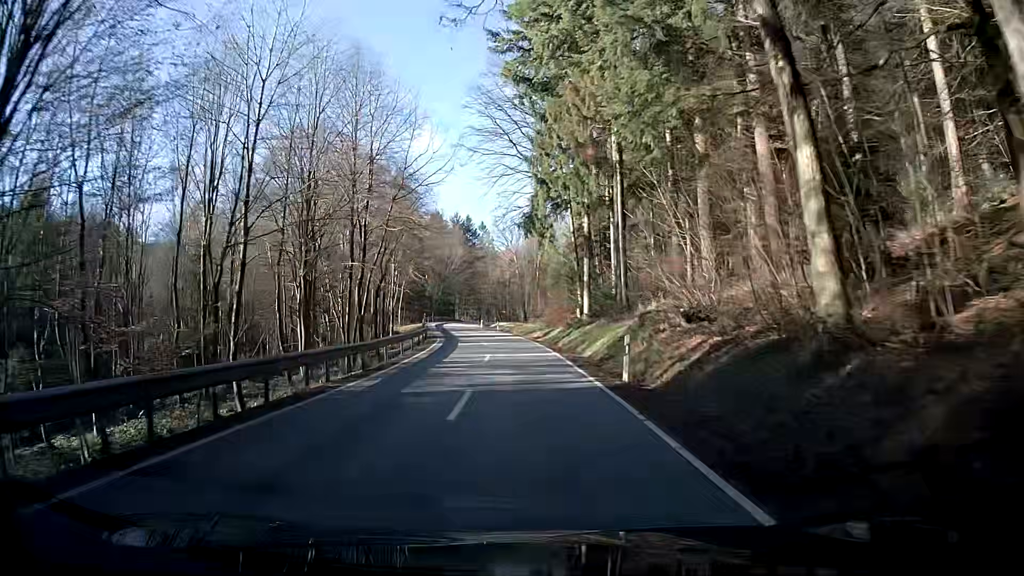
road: secondary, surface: asphalt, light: Day
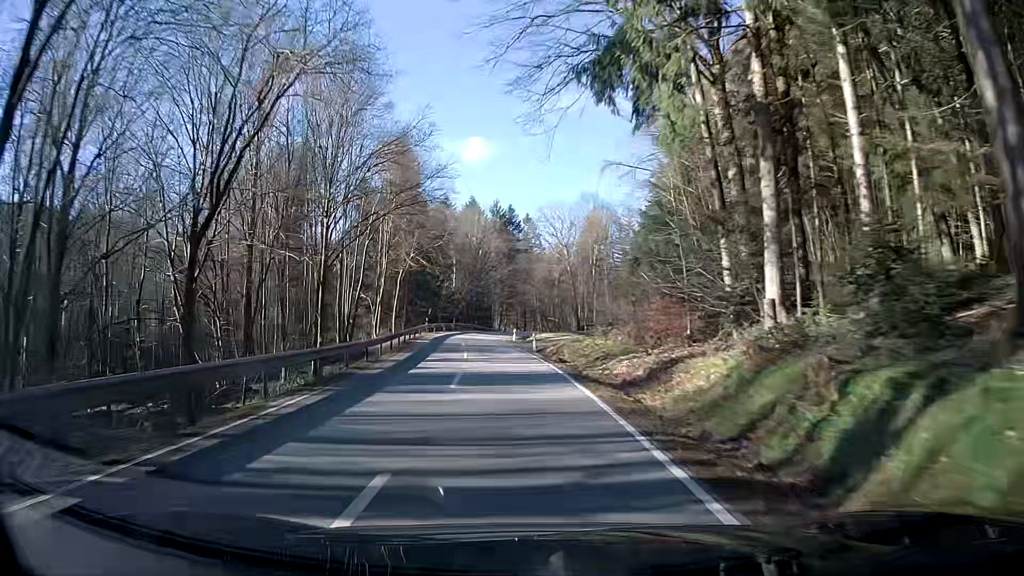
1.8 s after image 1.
(-1.4, +31.6) m; -6°
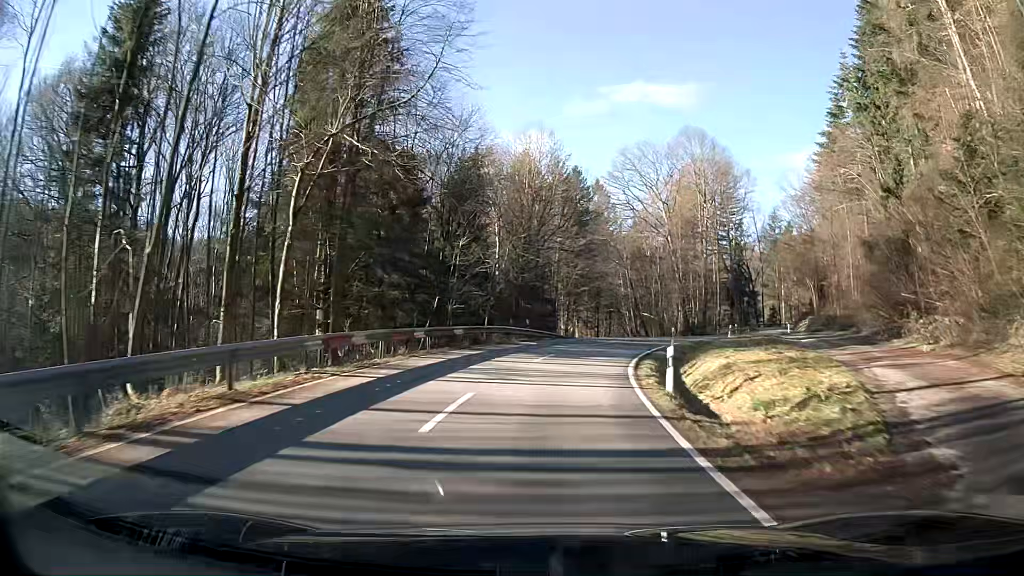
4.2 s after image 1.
(-2.3, +42.7) m; -4°
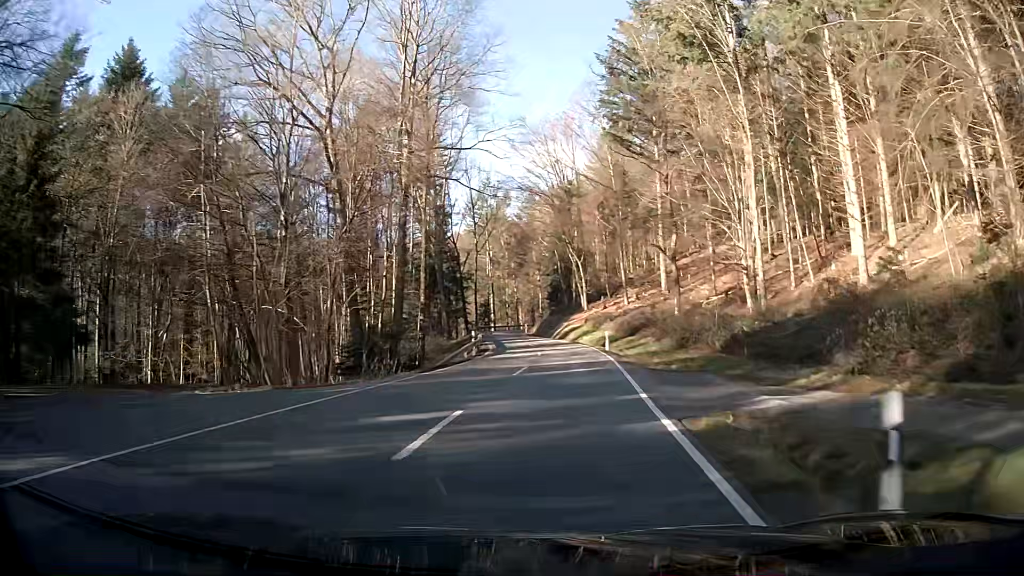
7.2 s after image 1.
(+11.0, +46.9) m; +27°
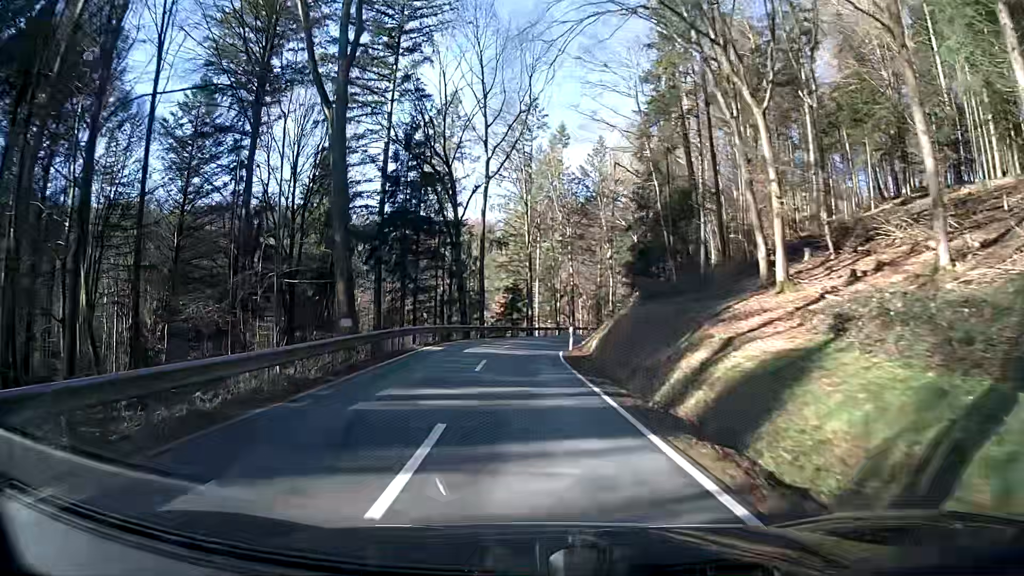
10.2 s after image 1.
(-0.7, +50.4) m; -7°
